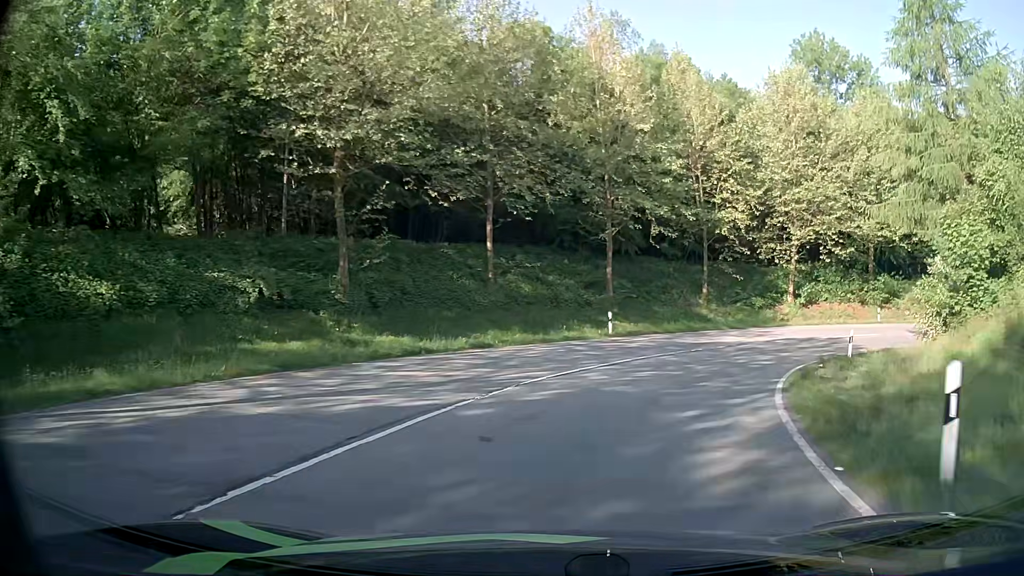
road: primary_link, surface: asphalt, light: Day
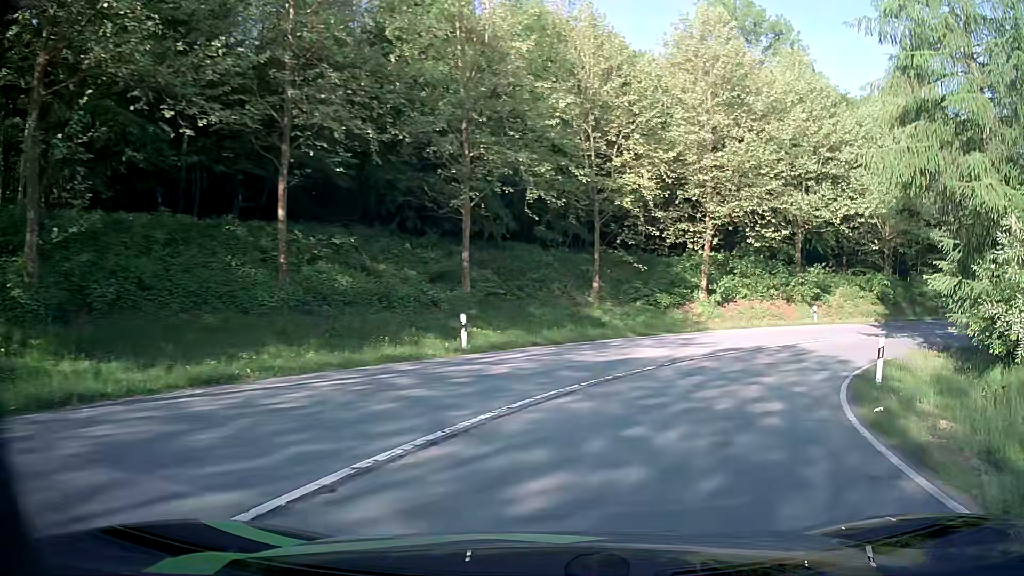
(+0.9, +10.6) m; +11°
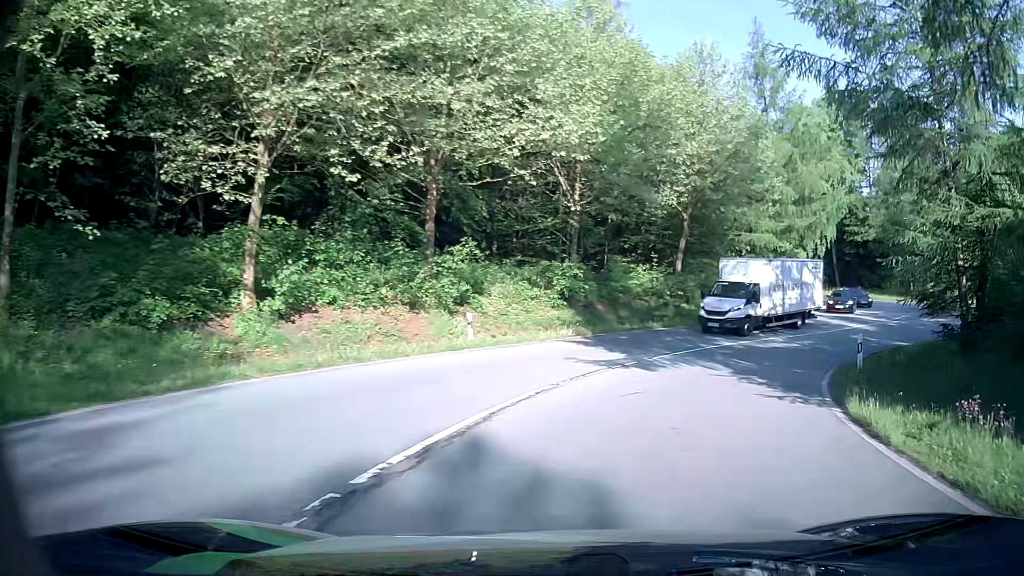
(+5.0, +18.4) m; +32°
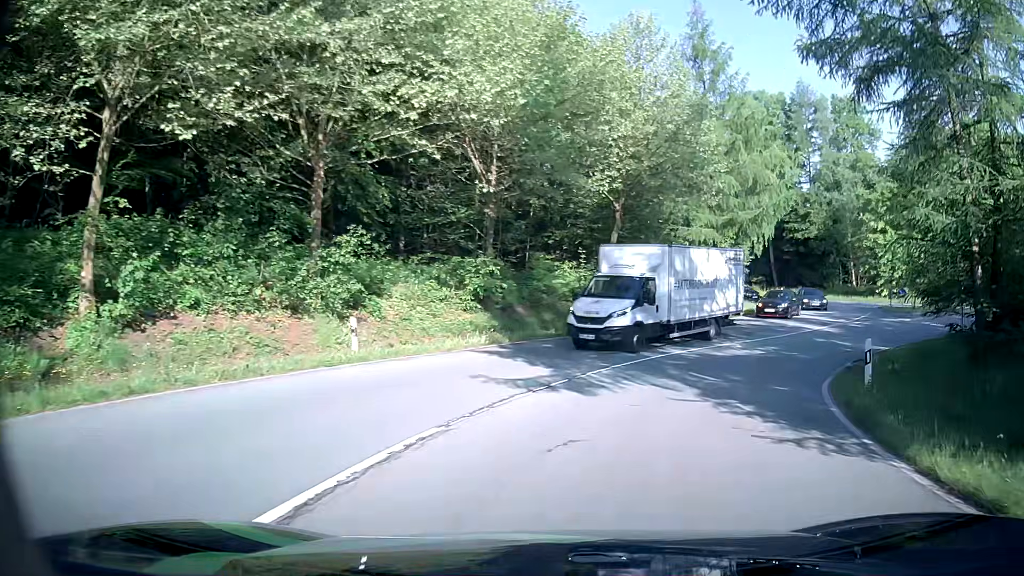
(+0.3, +4.4) m; +7°
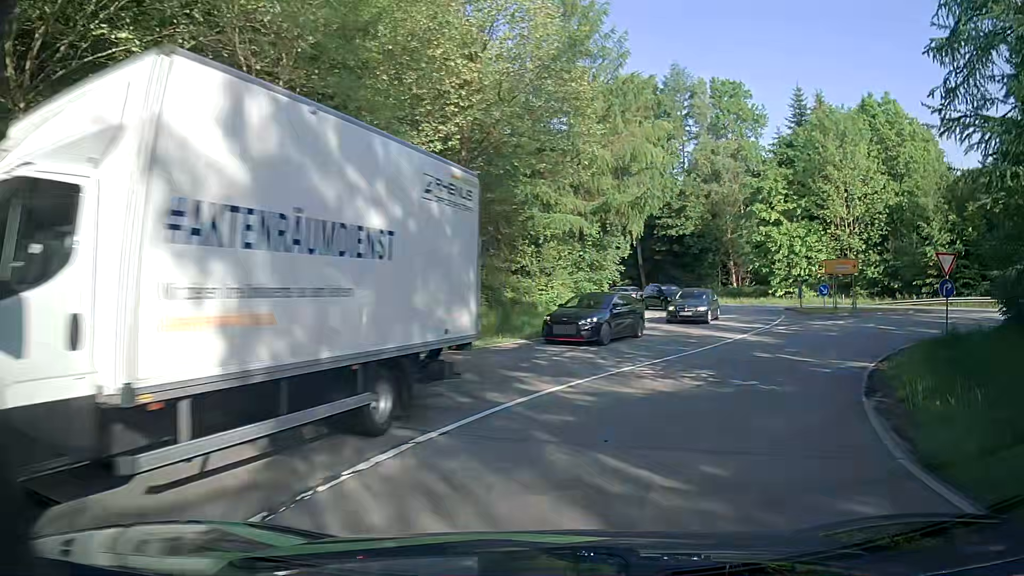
(+0.9, +8.6) m; +12°
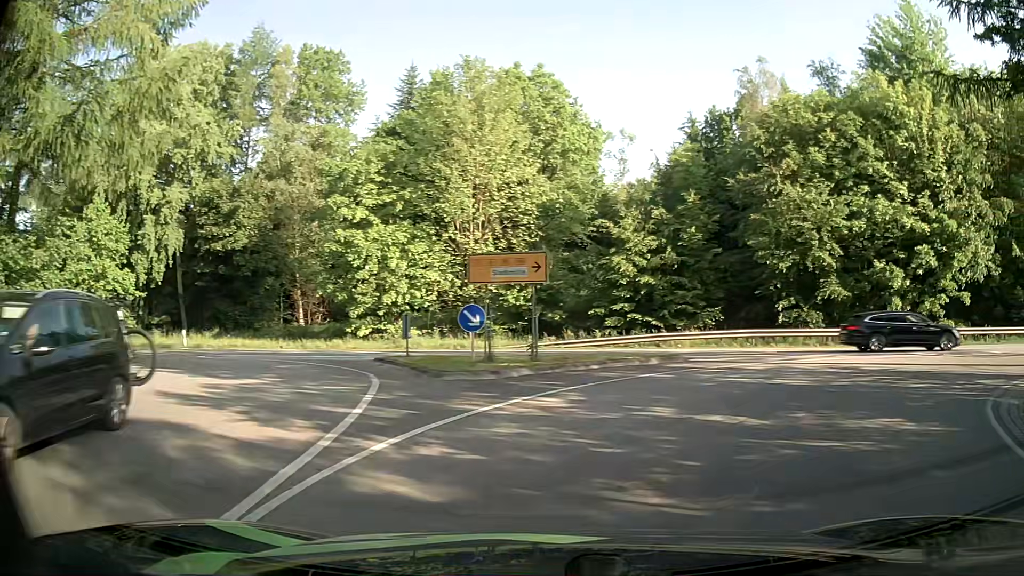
(+5.2, +18.4) m; +34°
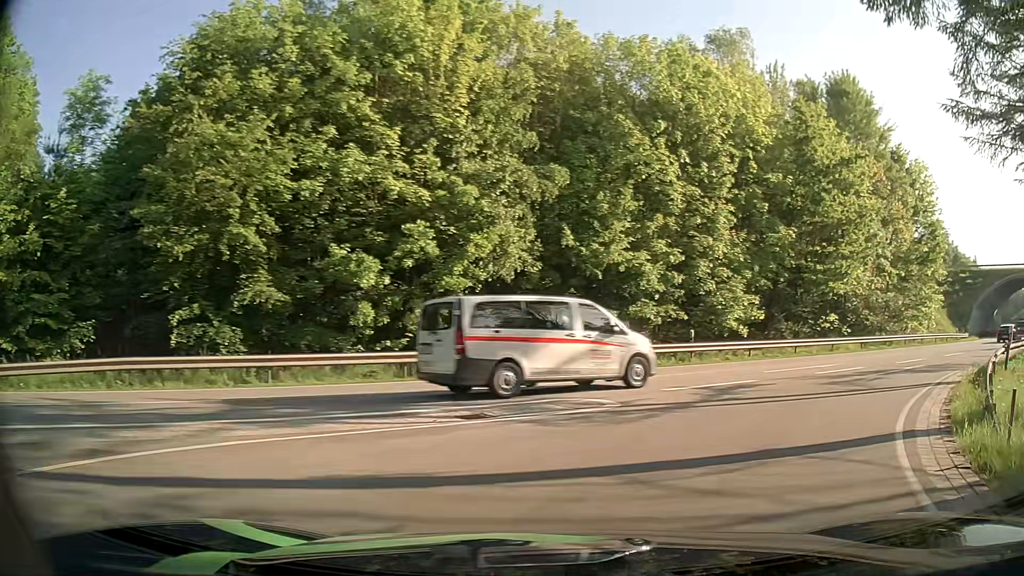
(+4.7, +11.3) m; +46°
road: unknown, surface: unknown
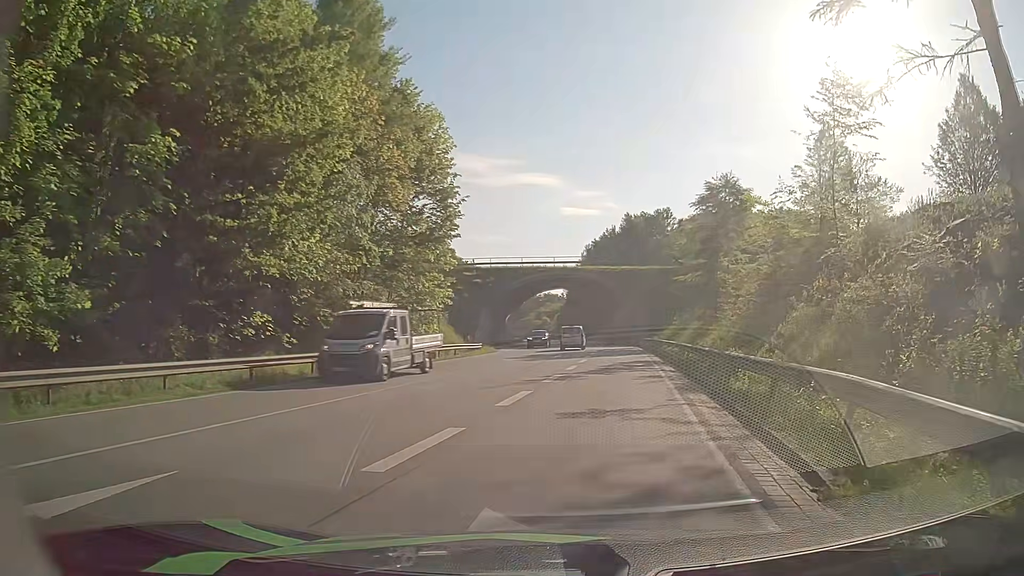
(+7.8, +15.6) m; +45°
